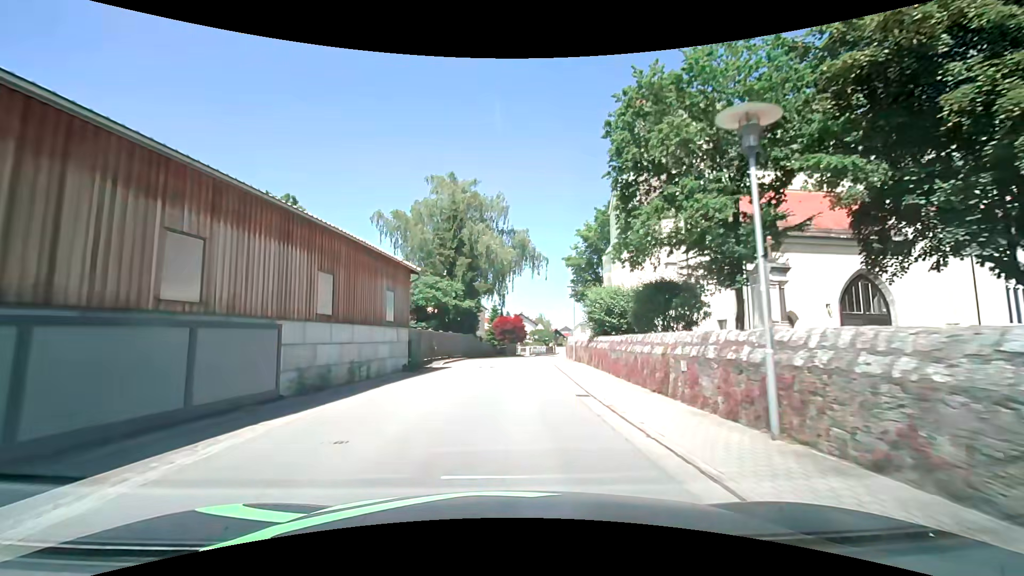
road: secondary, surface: asphalt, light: Day
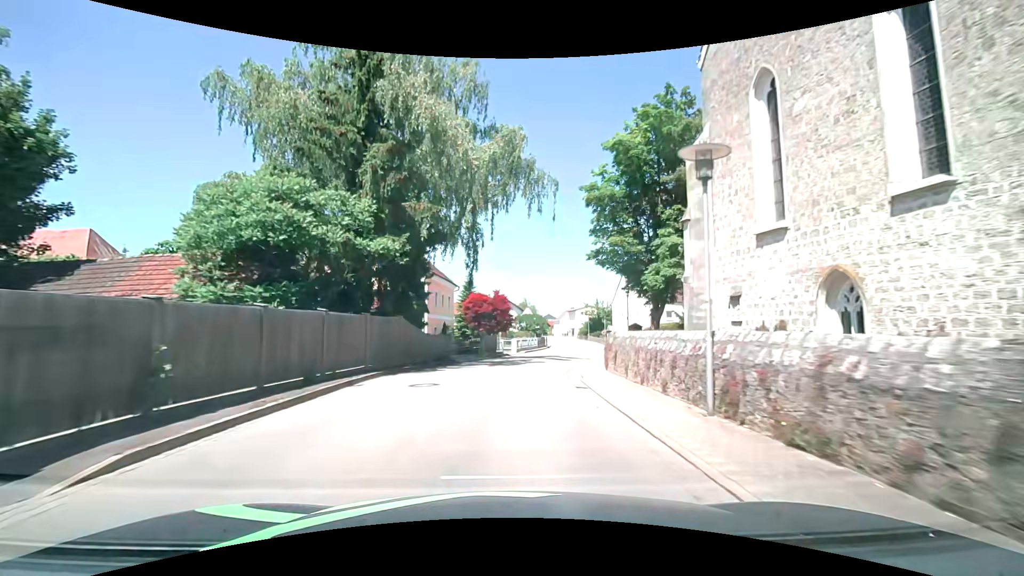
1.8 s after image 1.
(+0.3, +22.1) m; +2°
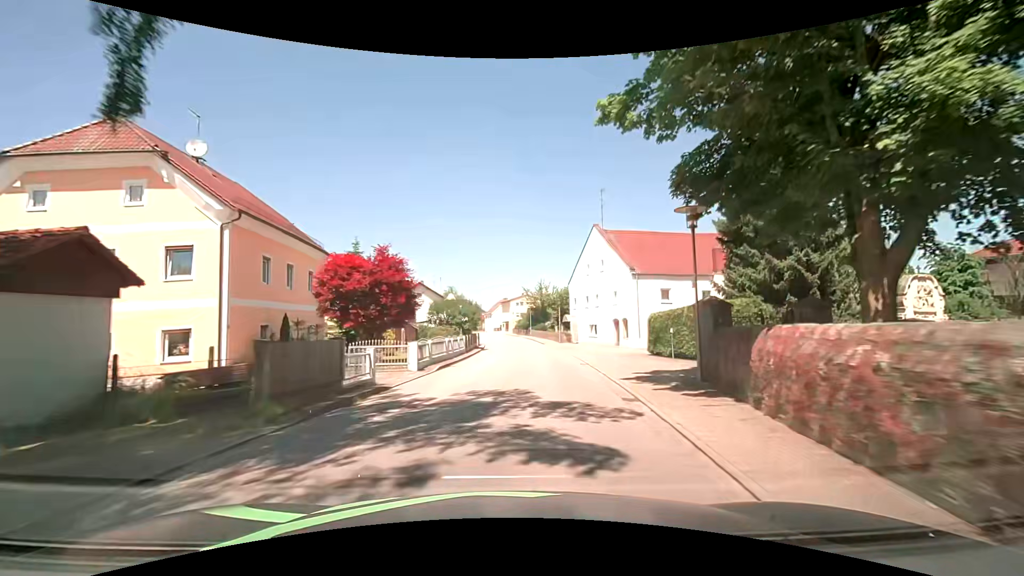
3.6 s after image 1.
(+1.2, +21.3) m; +8°
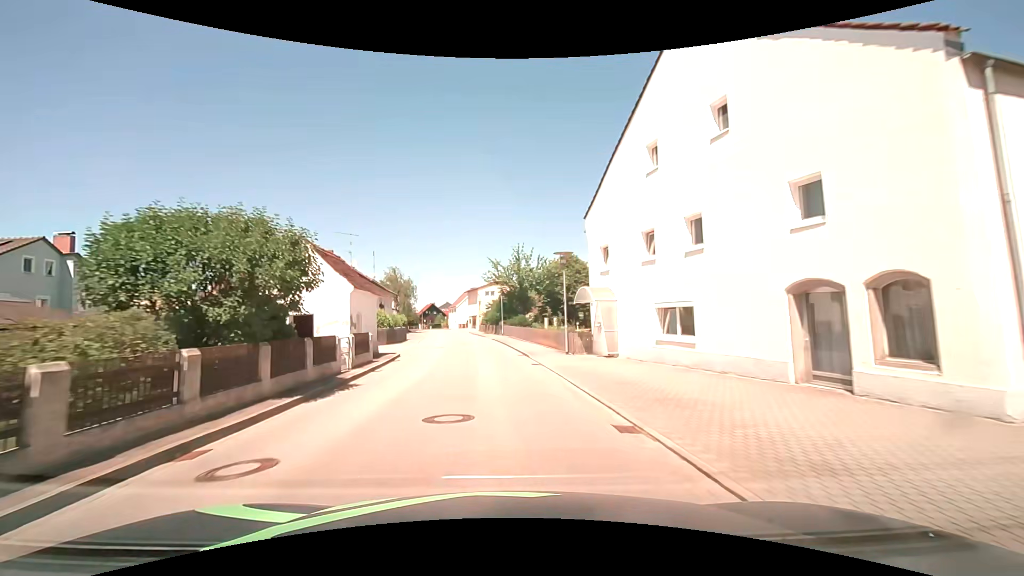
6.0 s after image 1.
(+1.8, +29.6) m; +3°
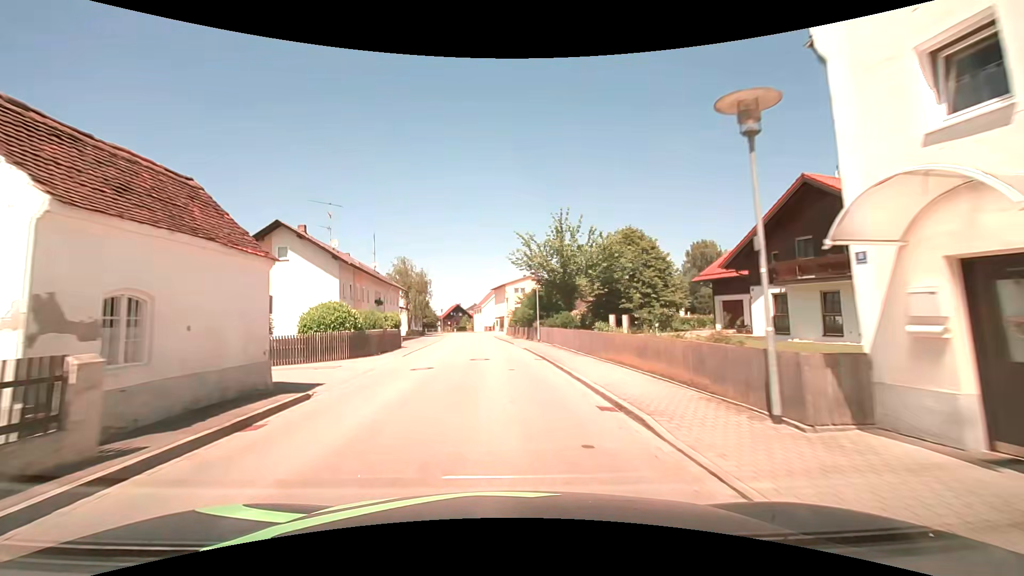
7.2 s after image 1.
(-0.5, +15.1) m; -3°
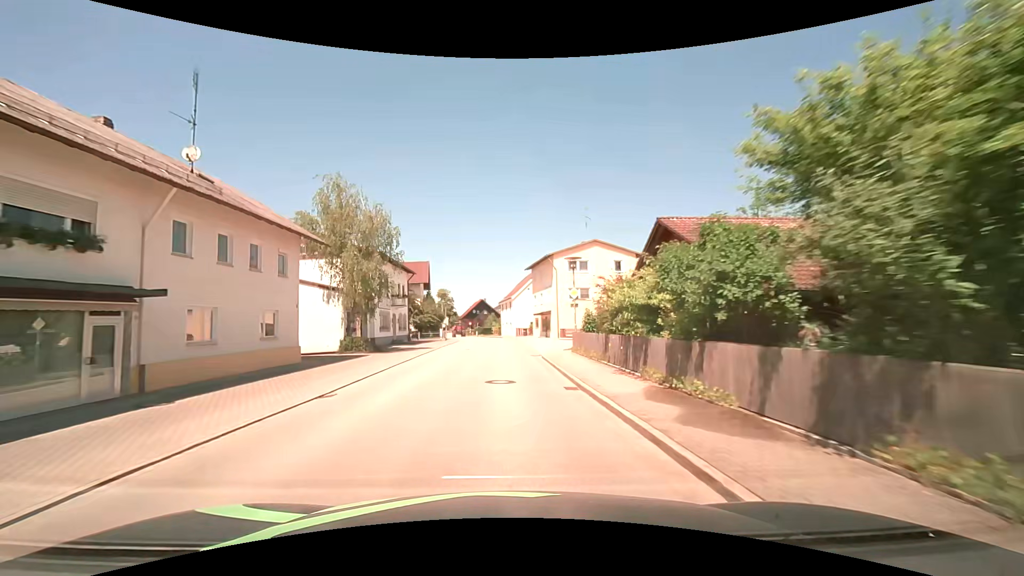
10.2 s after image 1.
(-1.7, +37.5) m; -4°
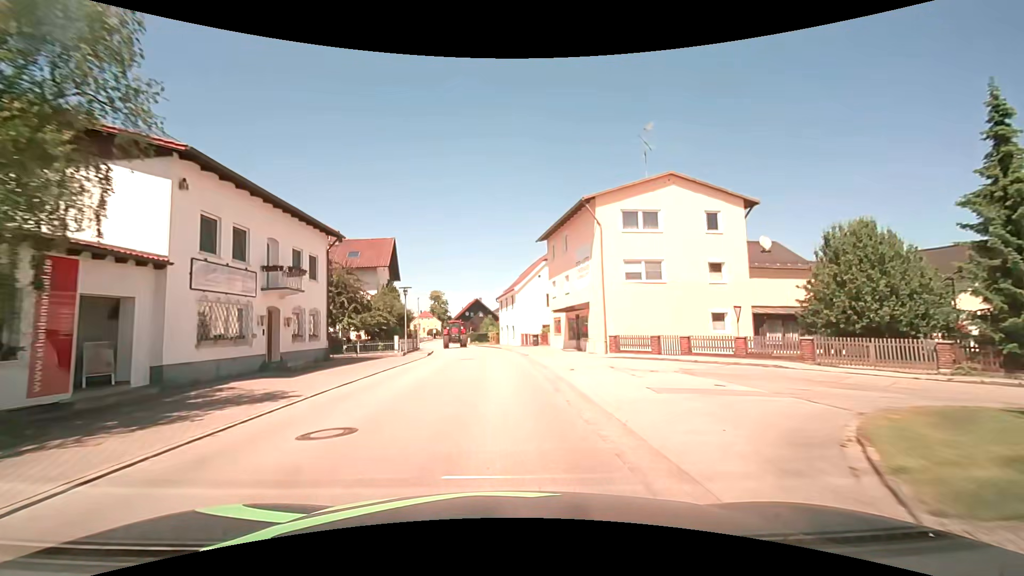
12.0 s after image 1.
(0.0, +22.8) m; +1°
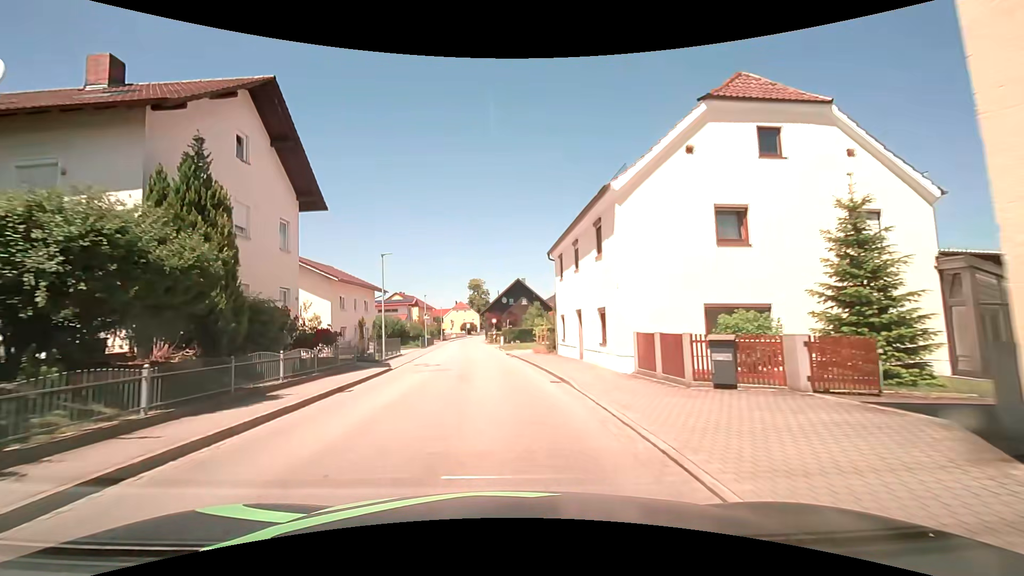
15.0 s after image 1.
(-1.0, +32.4) m; -7°
(0, +10) (-1, +20) (-1, +30) (-2, +40) (-3, +50) (-3, +60) (-4, +70) (-5, +80) (-5, +90) (-5, +100) m
